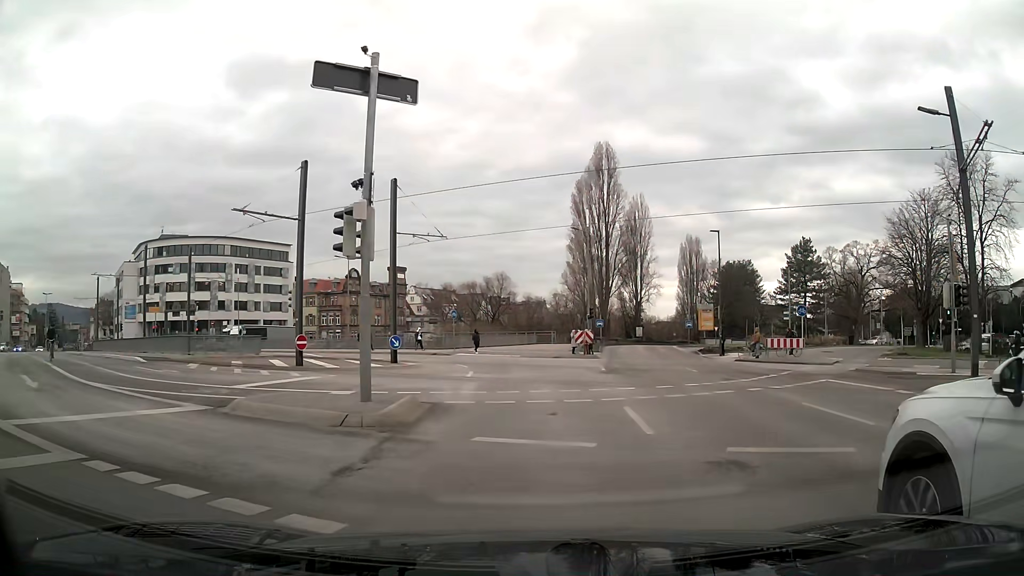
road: primary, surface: asphalt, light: Day
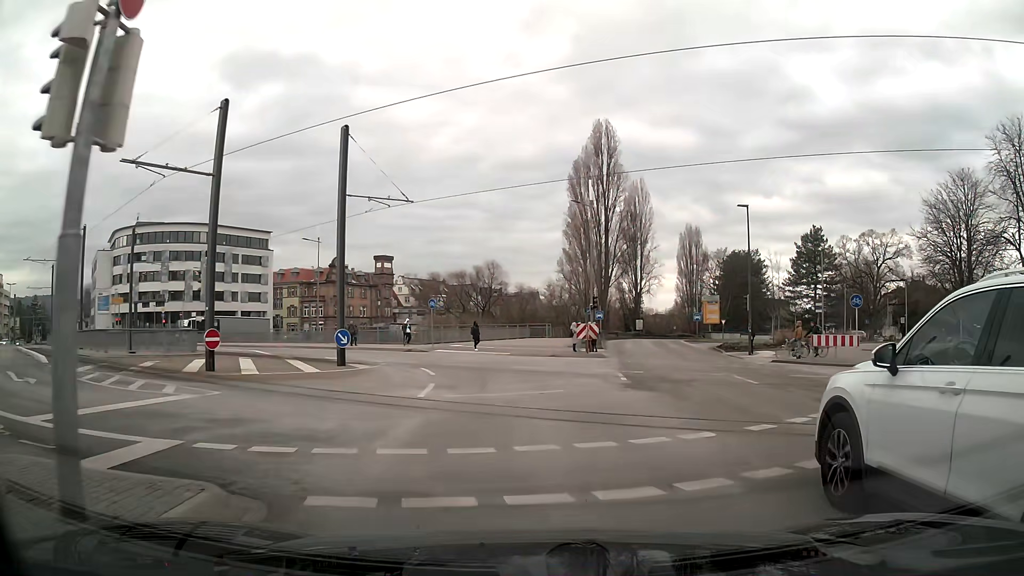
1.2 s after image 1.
(-0.1, +7.5) m; 0°
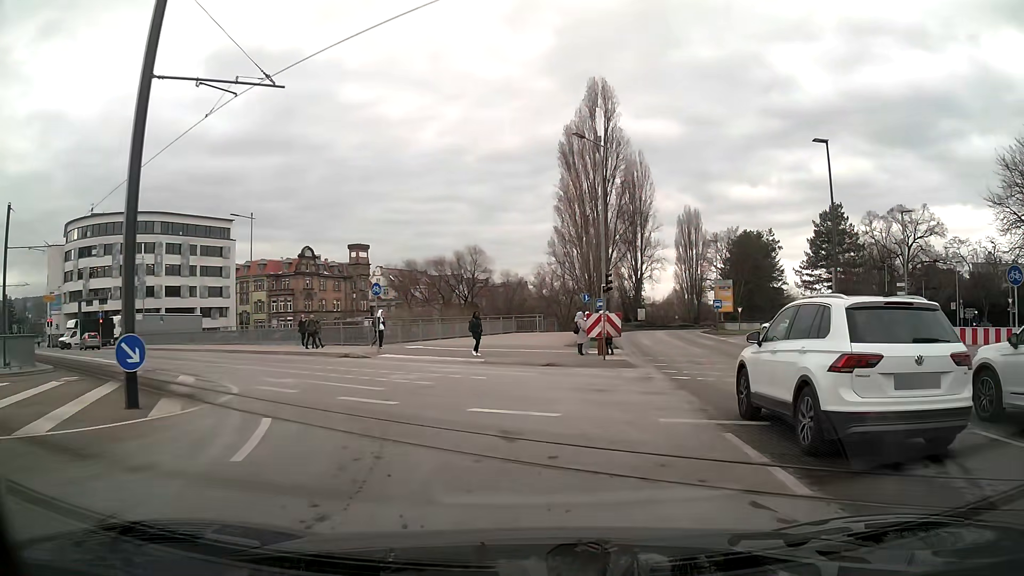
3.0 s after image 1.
(+0.1, +12.2) m; 0°
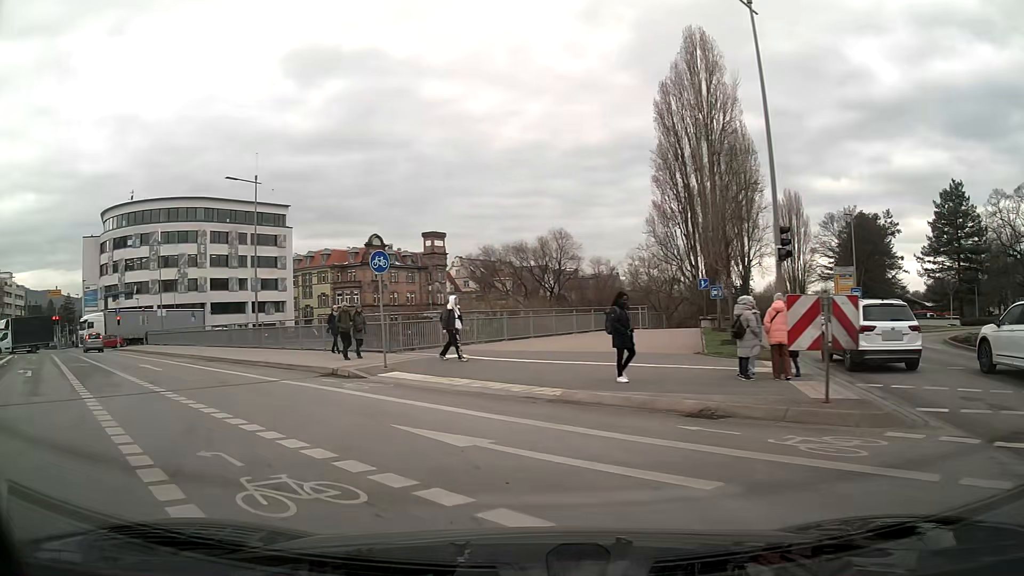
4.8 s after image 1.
(-0.3, +12.1) m; -7°
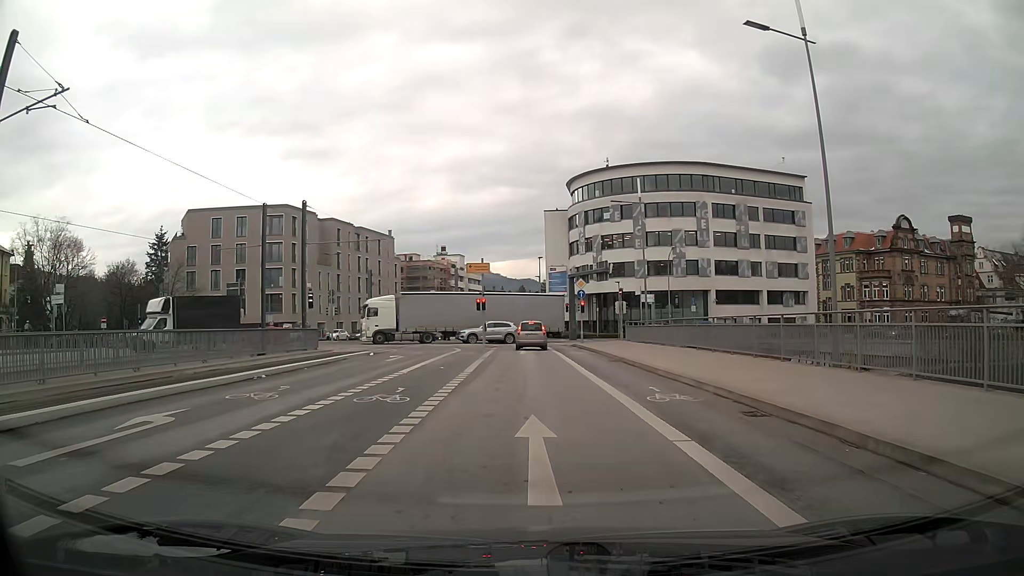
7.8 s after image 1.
(-8.2, +16.4) m; -43°
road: secondary
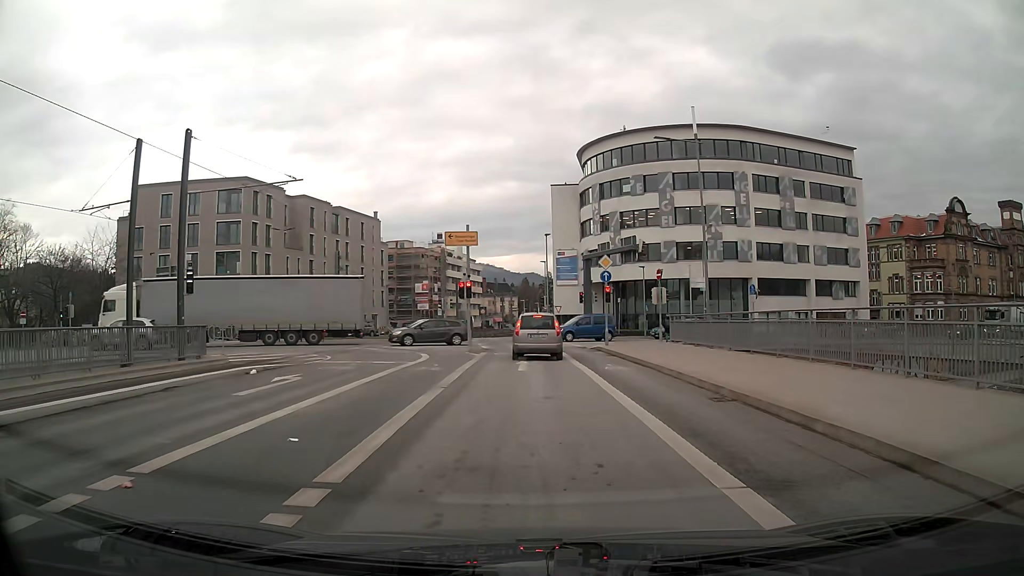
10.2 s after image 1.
(-0.1, +13.5) m; 0°
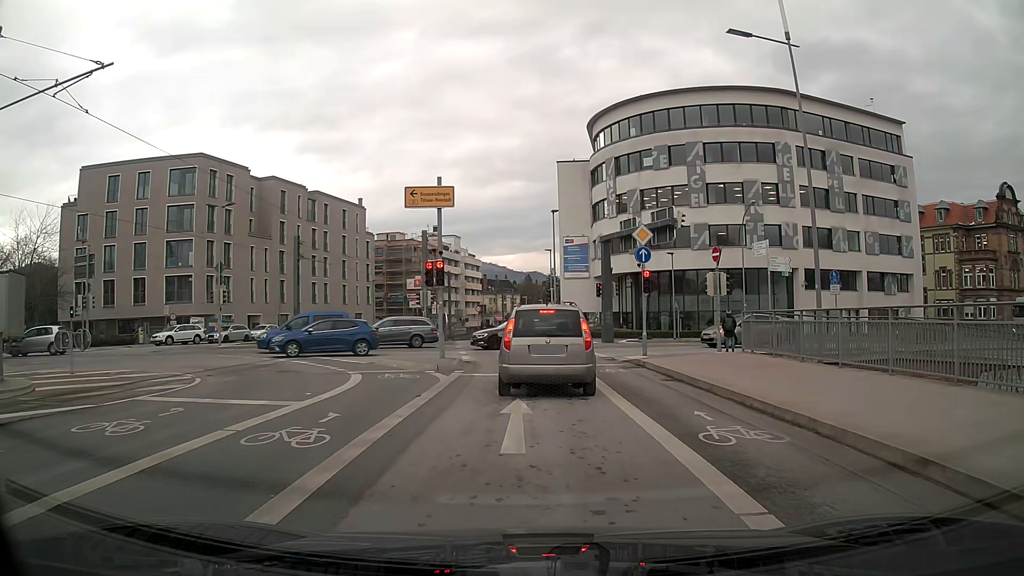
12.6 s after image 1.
(-0.1, +10.8) m; 0°
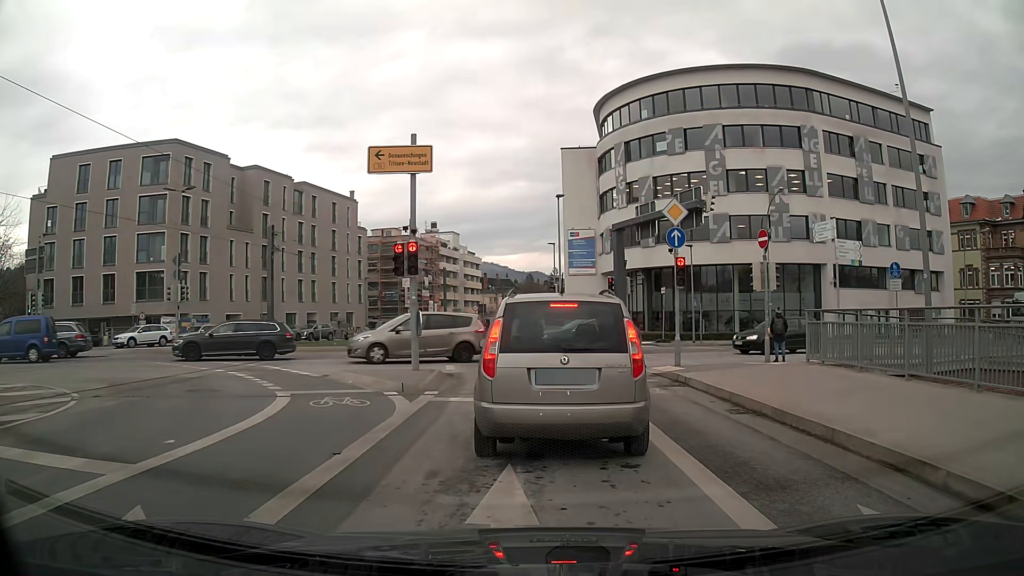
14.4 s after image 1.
(0.0, +5.0) m; 0°
(0, +10) (-1, +20) (-2, +30) (-4, +40) (-4, +50) (-4, +60) (-3, +70) (-1, +79) (+1, +89) (+2, +99) m
